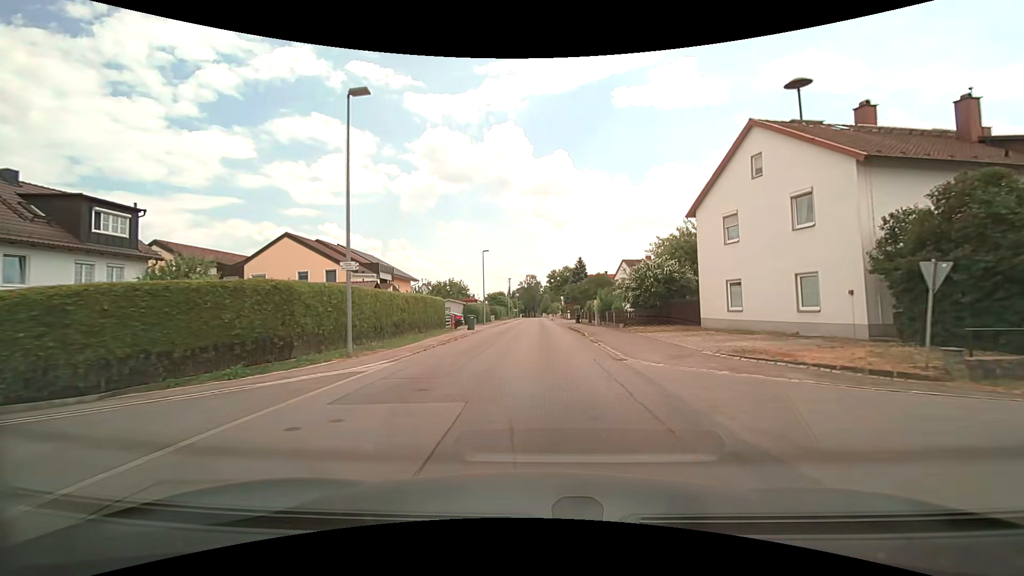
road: unclassified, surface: asphalt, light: Day
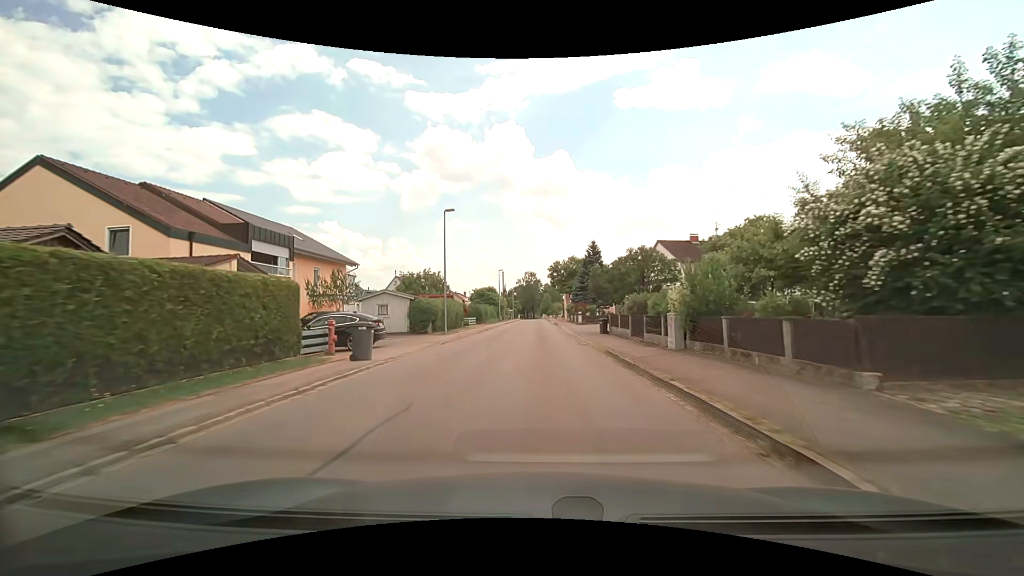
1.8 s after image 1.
(+0.3, +22.4) m; 0°
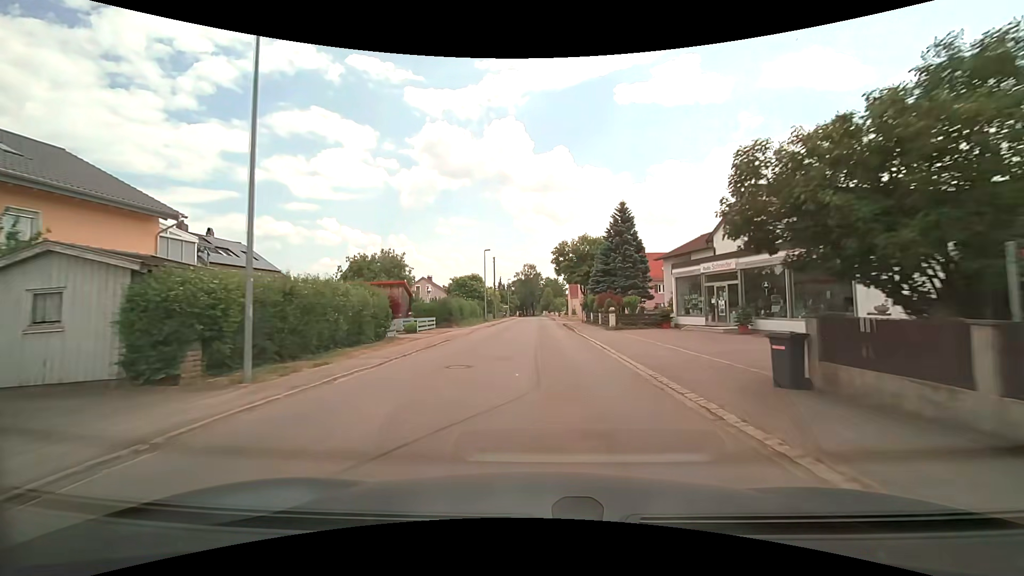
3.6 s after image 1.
(-0.1, +22.4) m; 0°
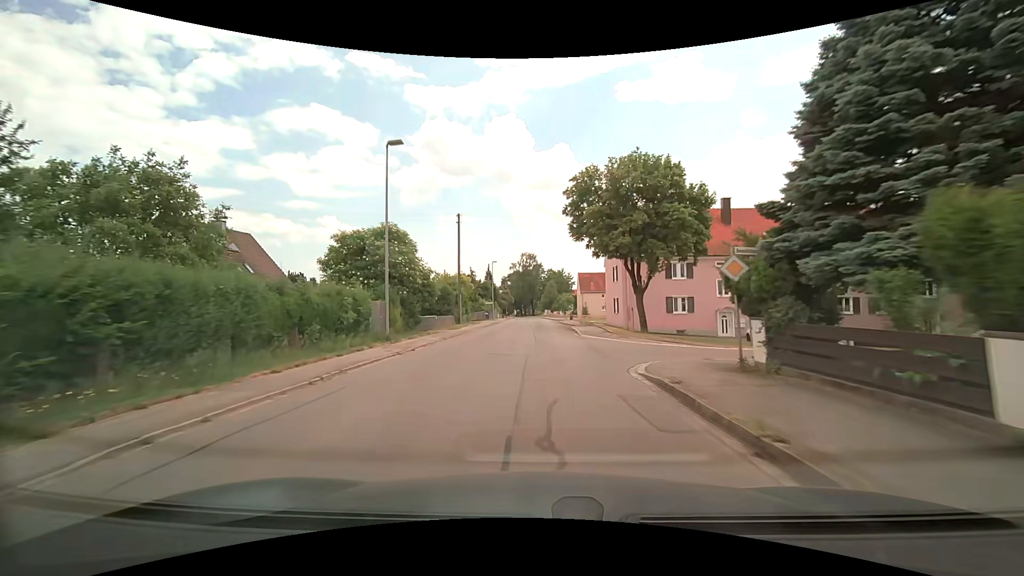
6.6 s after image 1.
(+0.2, +36.6) m; 0°
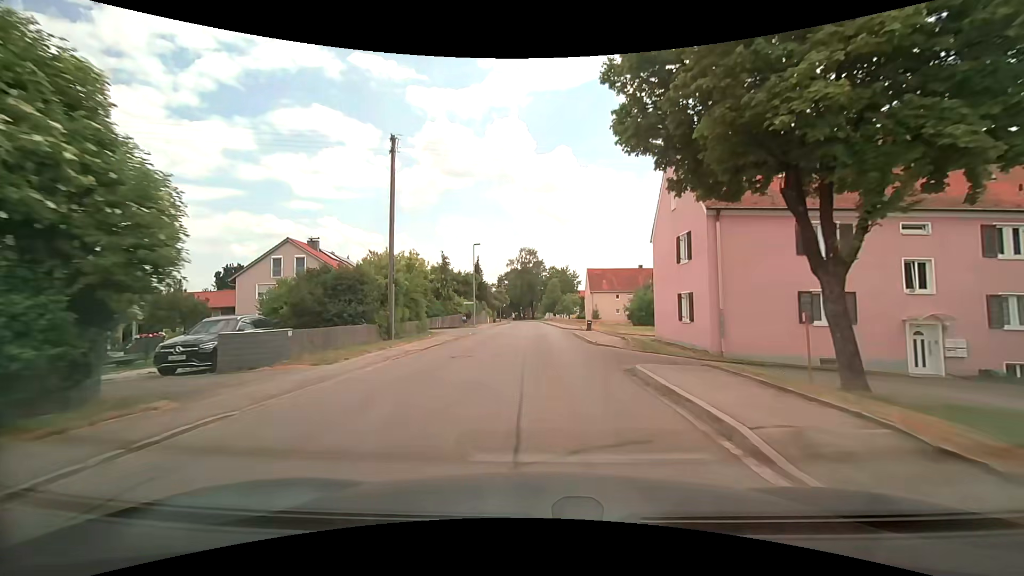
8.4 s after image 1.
(0.0, +21.6) m; 0°
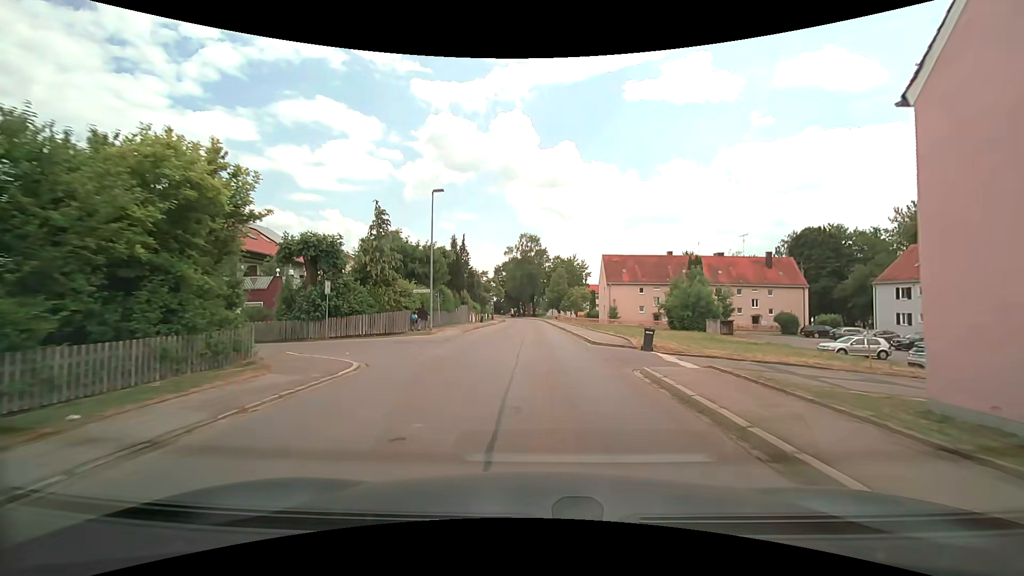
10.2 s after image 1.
(-0.3, +21.2) m; -1°
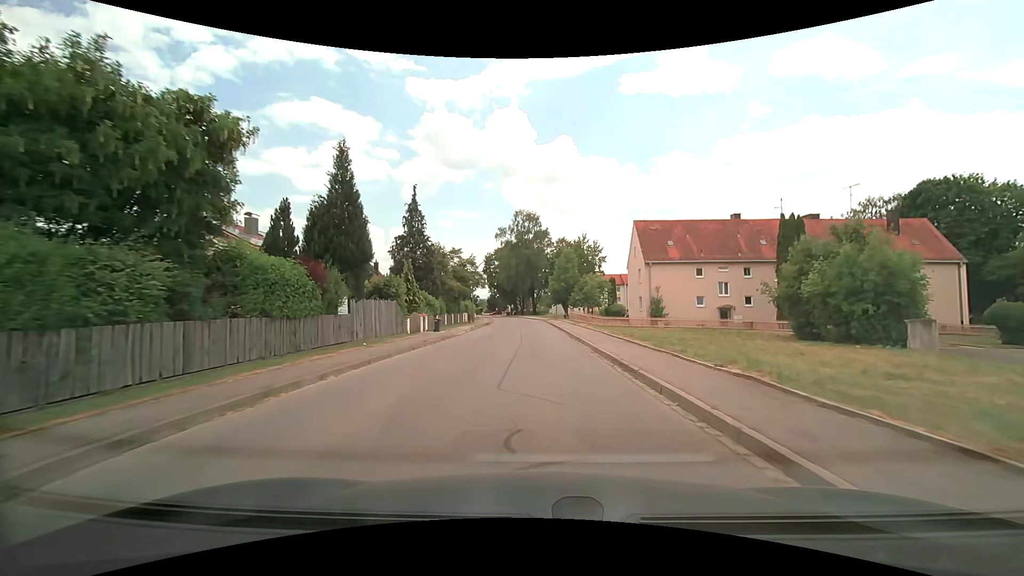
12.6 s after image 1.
(+0.1, +28.0) m; 0°
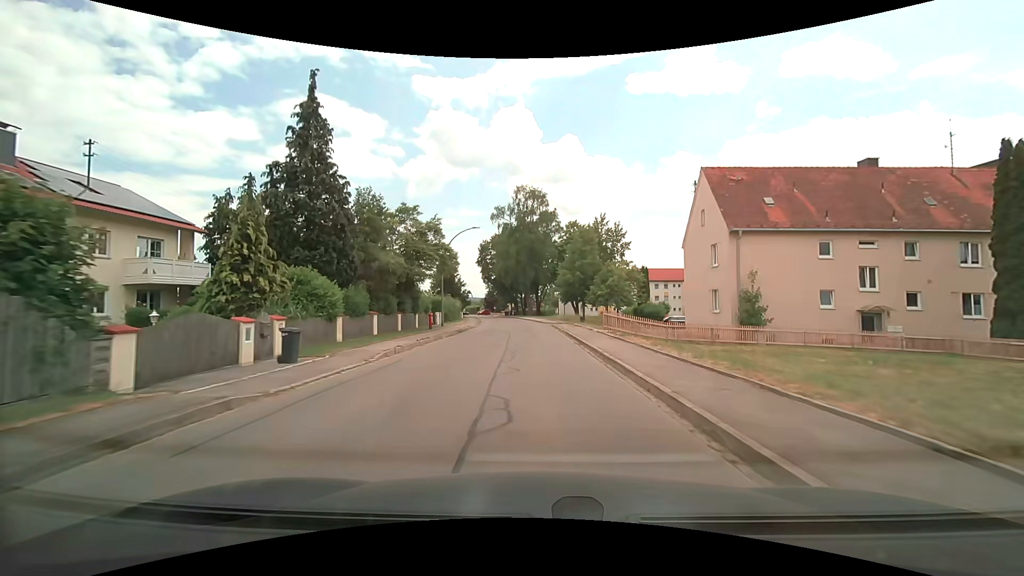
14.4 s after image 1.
(-0.2, +21.1) m; -1°
(0, +10) (0, +20) (0, +30) (-1, +40) (-1, +50) (-2, +60) (-3, +70) (-4, +80) (-6, +90) (-7, +100) m
